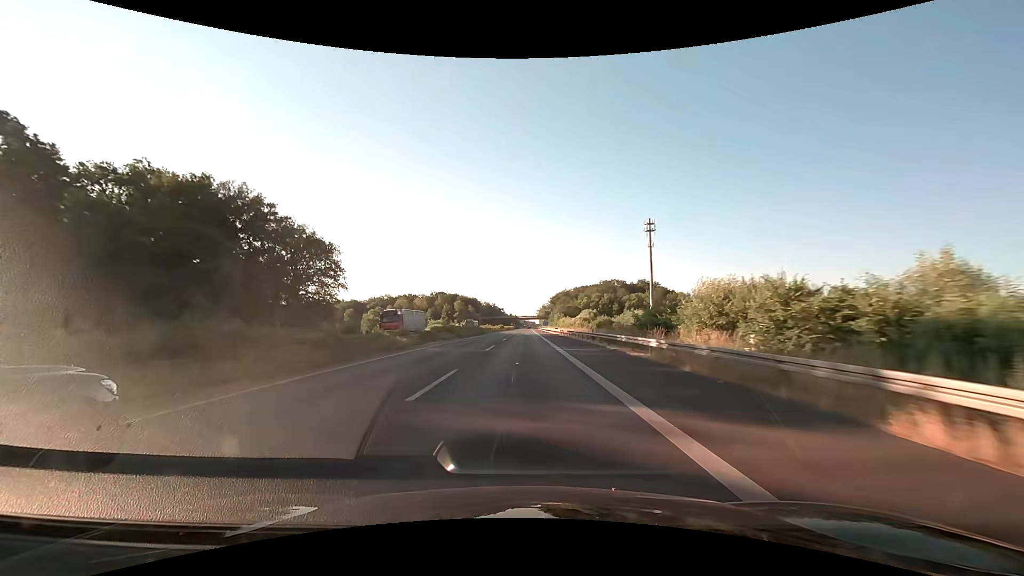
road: motorway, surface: asphalt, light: Day
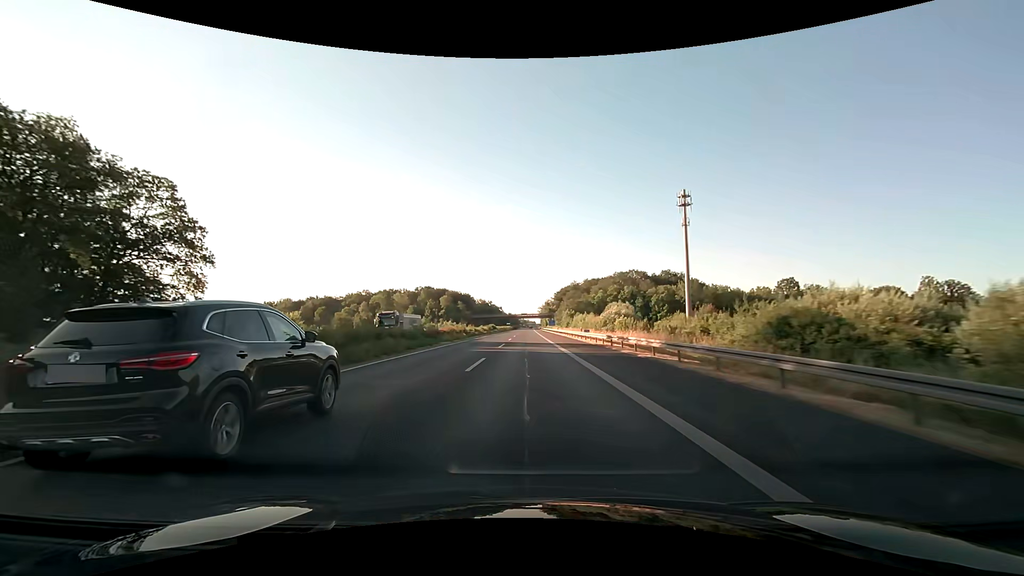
(-0.1, +47.4) m; 0°
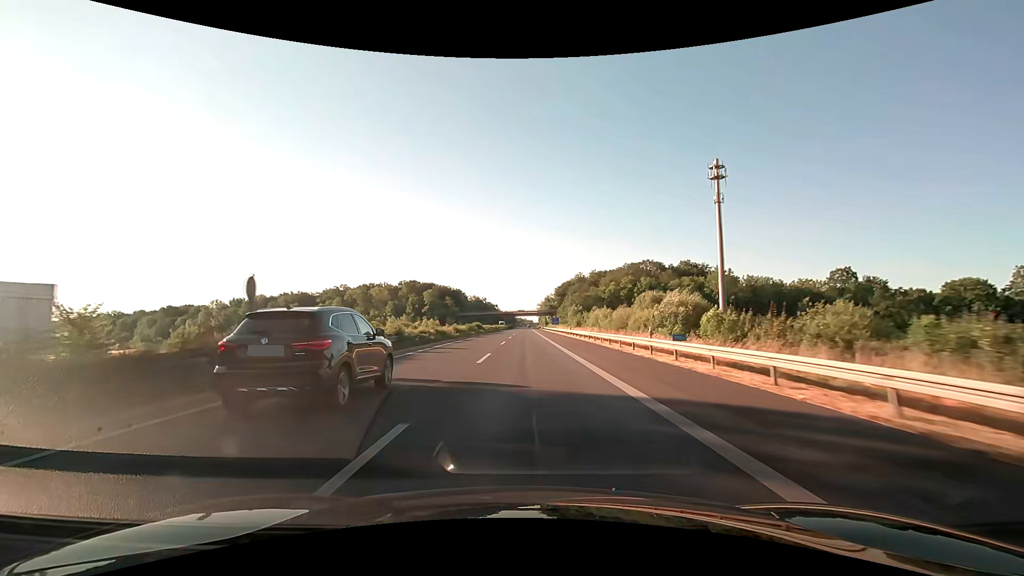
(+0.1, +31.6) m; 0°
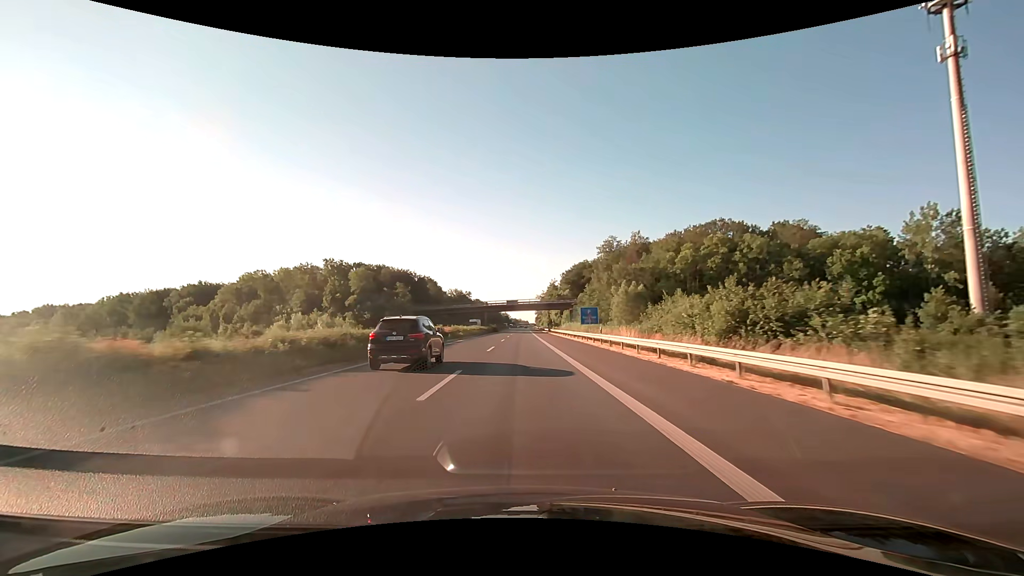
(+0.5, +79.0) m; +1°
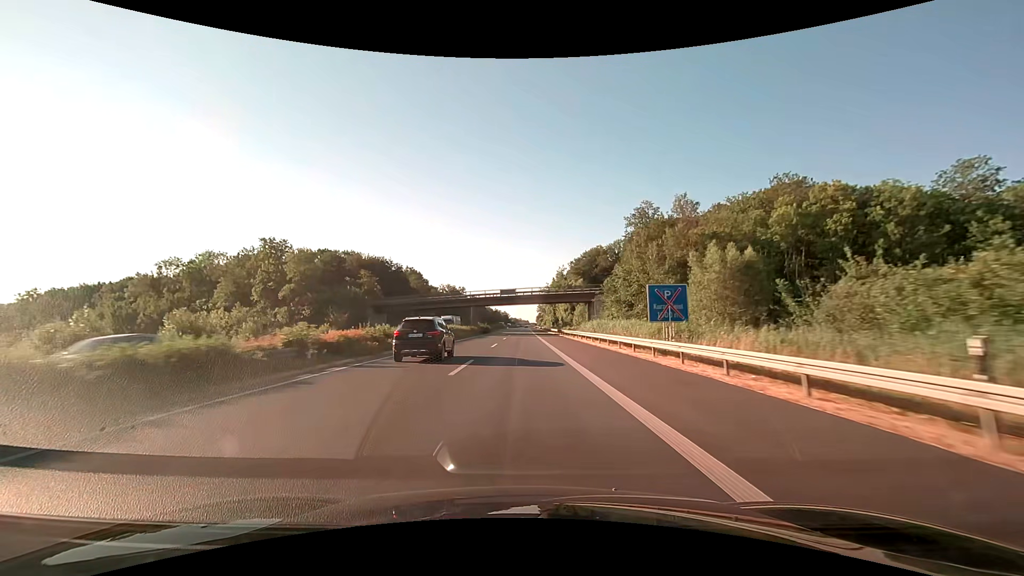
(-0.1, +31.6) m; 0°
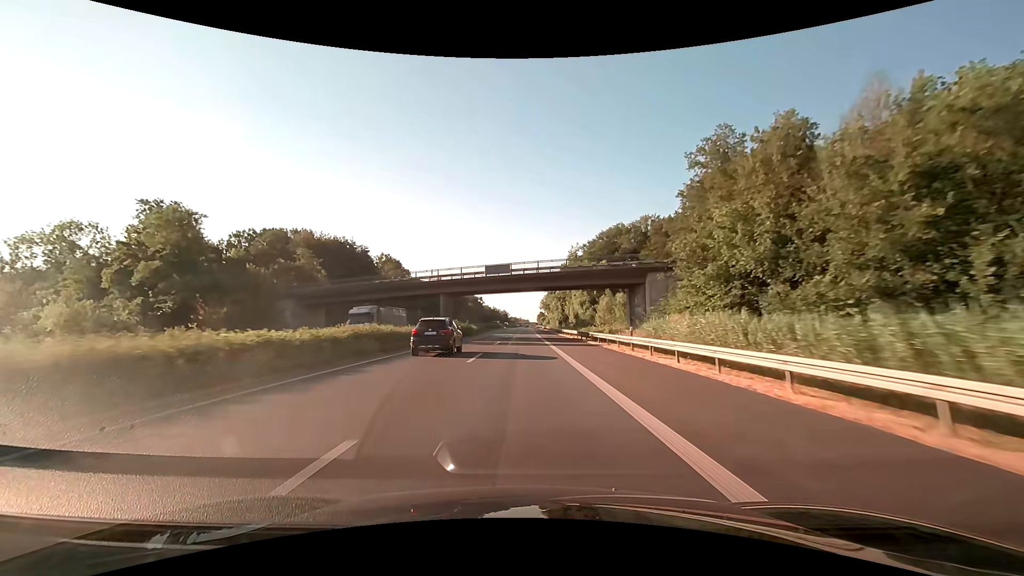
(0.0, +31.6) m; 0°
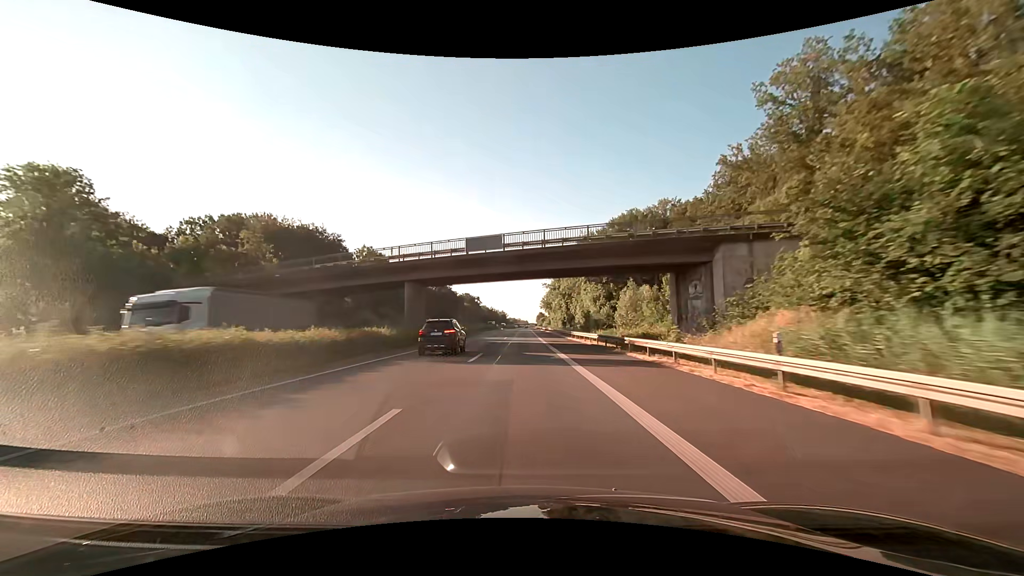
(0.0, +15.8) m; 0°
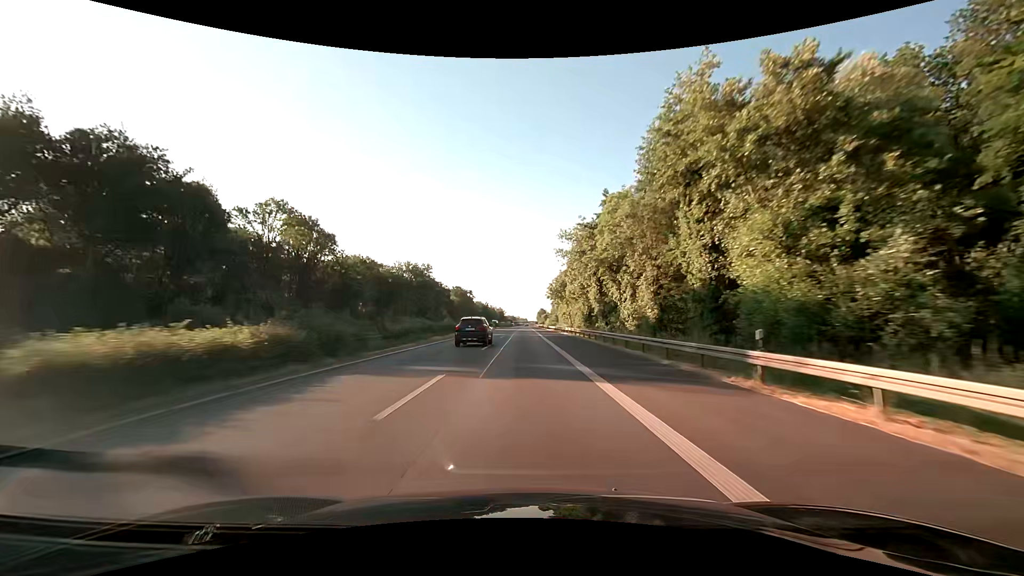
(-0.1, +47.4) m; 0°
(0, +10) (0, +20) (0, +30) (0, +40) (0, +50) (0, +60) (0, +70) (0, +80) (0, +90) (0, +100) m
